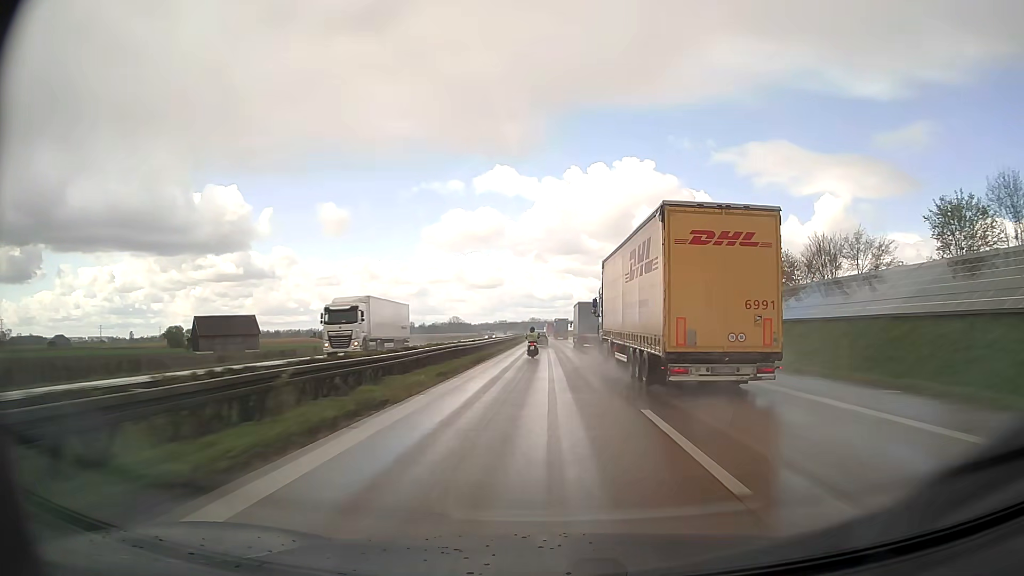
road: motorway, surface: asphalt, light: Day
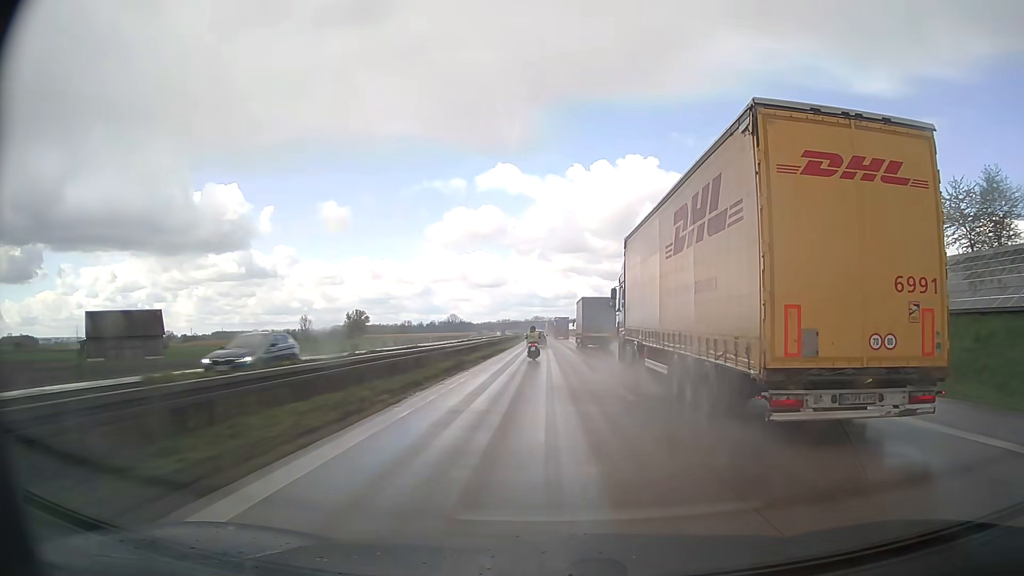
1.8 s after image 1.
(-0.2, +47.9) m; 0°
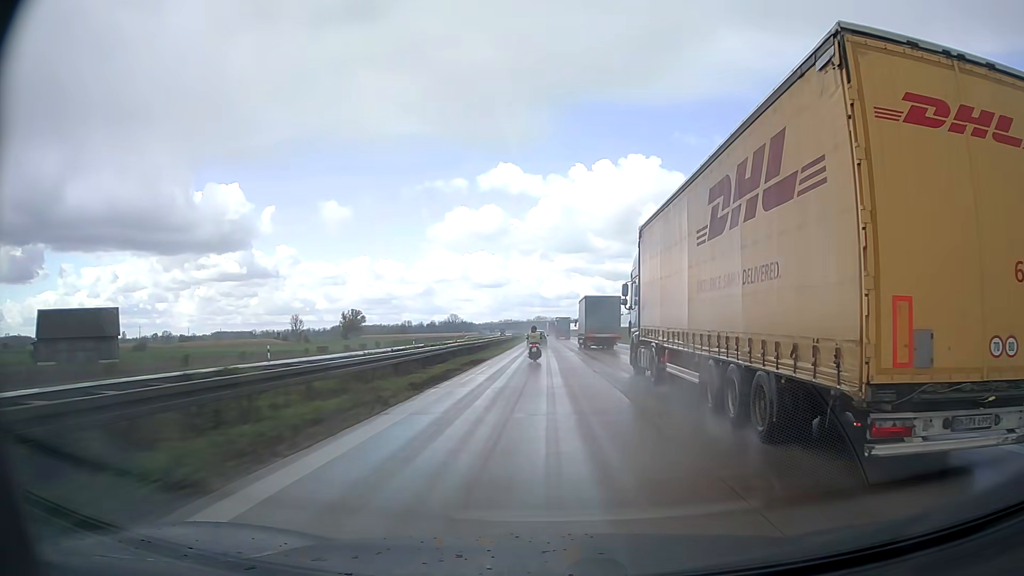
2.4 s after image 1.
(0.0, +16.0) m; 0°
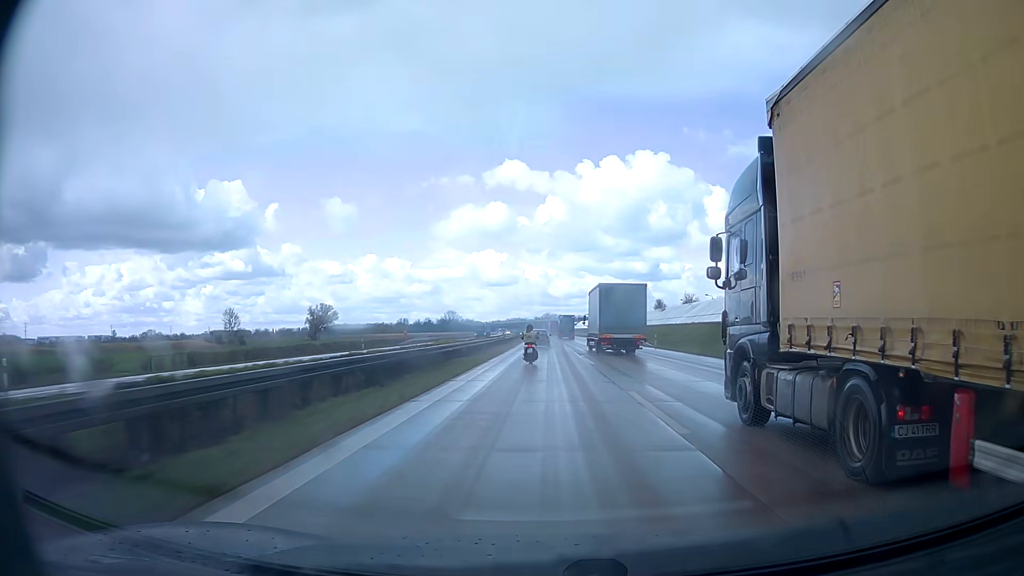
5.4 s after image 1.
(-0.4, +78.7) m; -1°
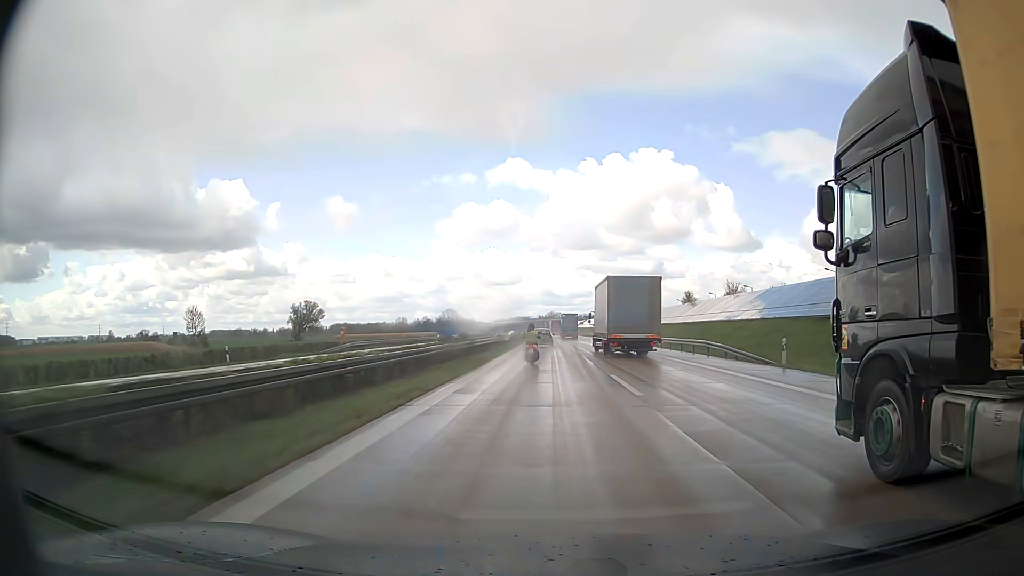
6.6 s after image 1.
(+0.1, +31.0) m; 0°
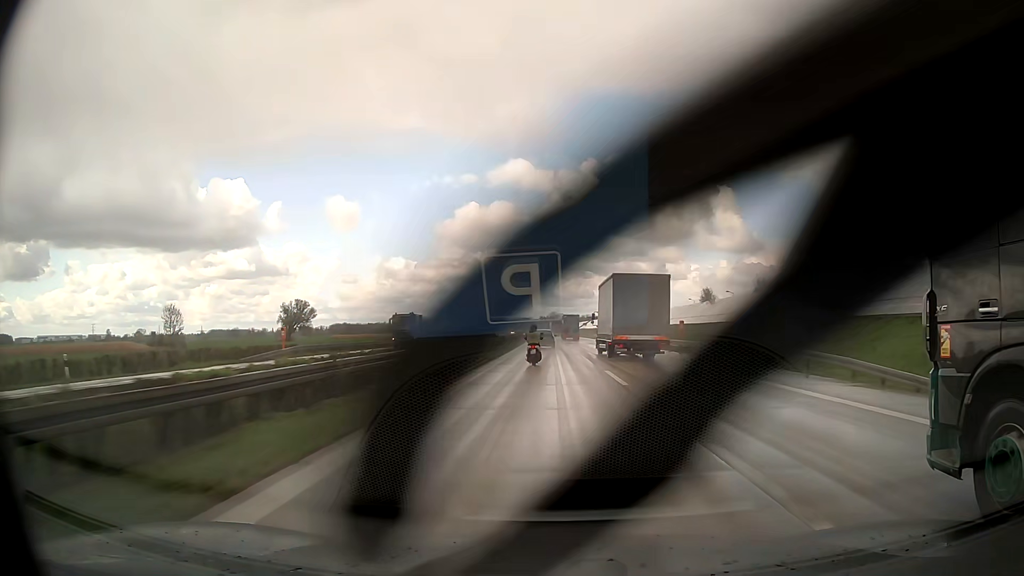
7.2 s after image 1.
(0.0, +15.4) m; 0°
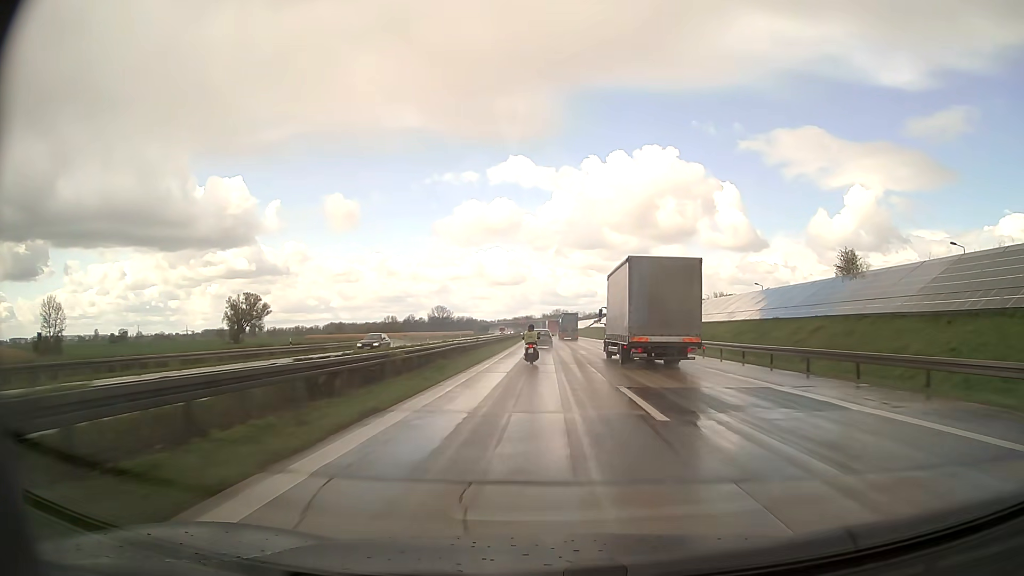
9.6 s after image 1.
(+0.2, +60.9) m; 0°
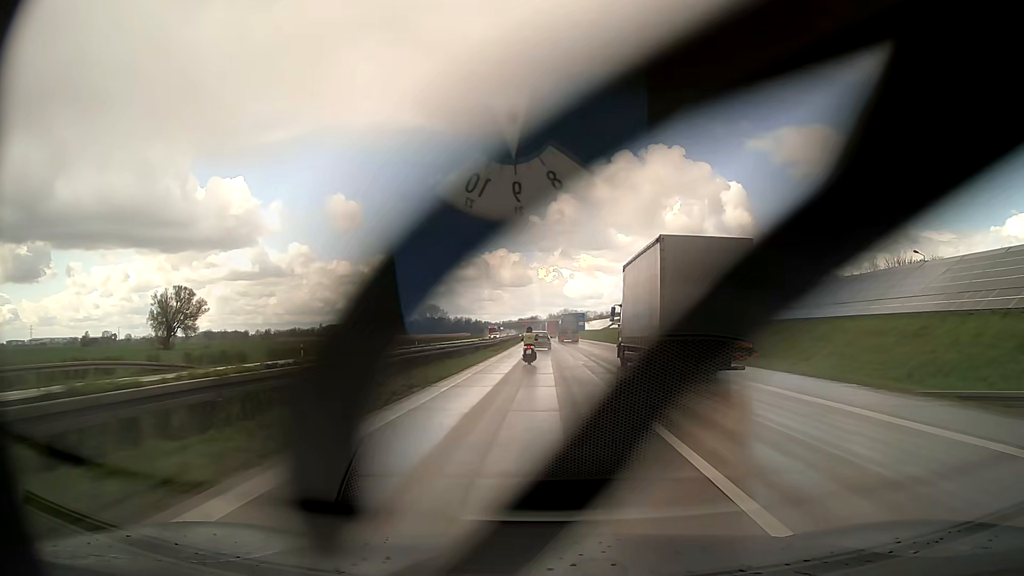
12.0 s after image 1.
(-0.2, +60.1) m; 0°
(0, +10) (0, +20) (0, +30) (0, +40) (0, +50) (0, +60) (-1, +70) (-1, +80) (-1, +90) (-1, +100) m
